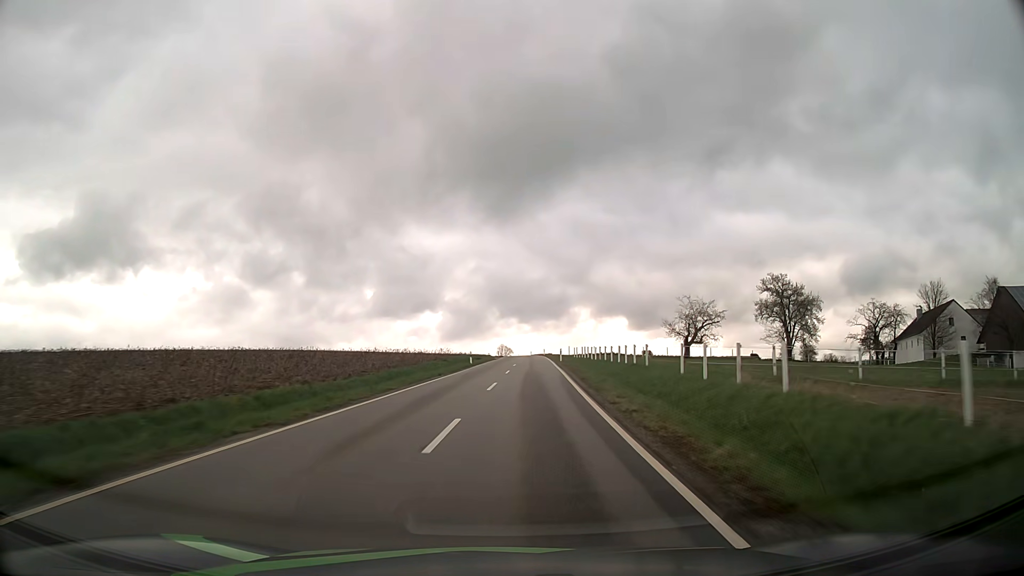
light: Day
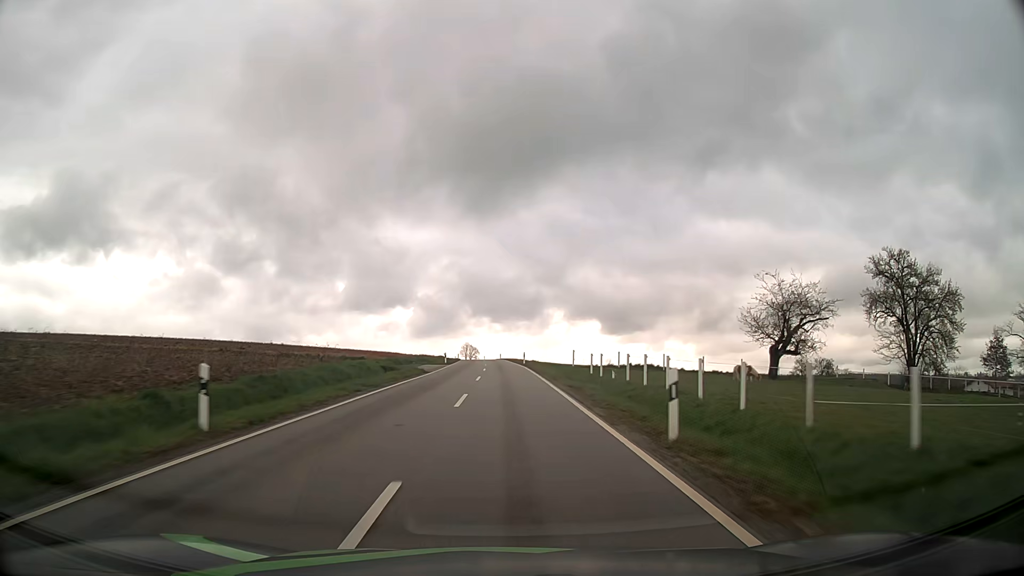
(+1.4, +42.4) m; +3°
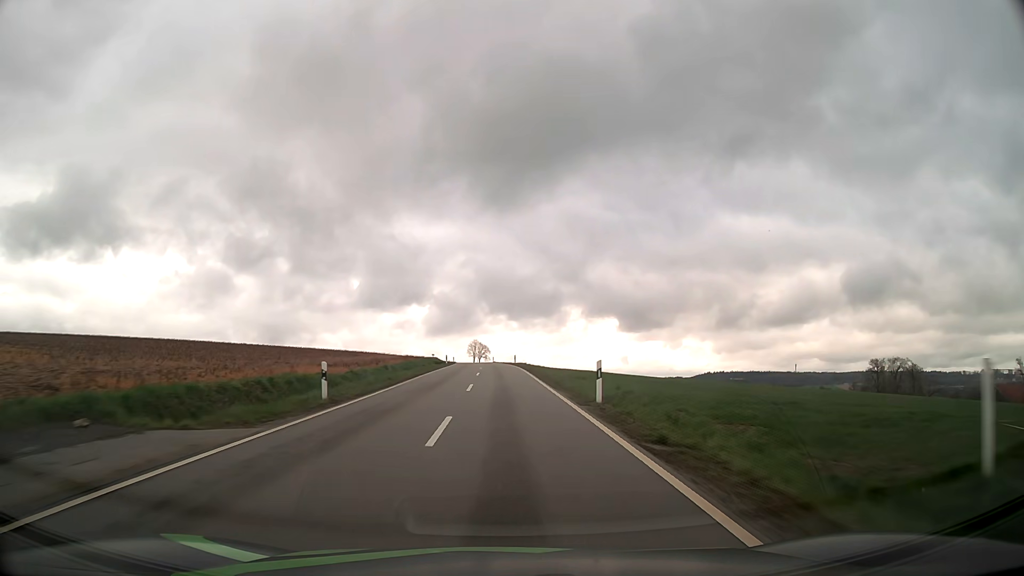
(-0.3, +42.3) m; -1°
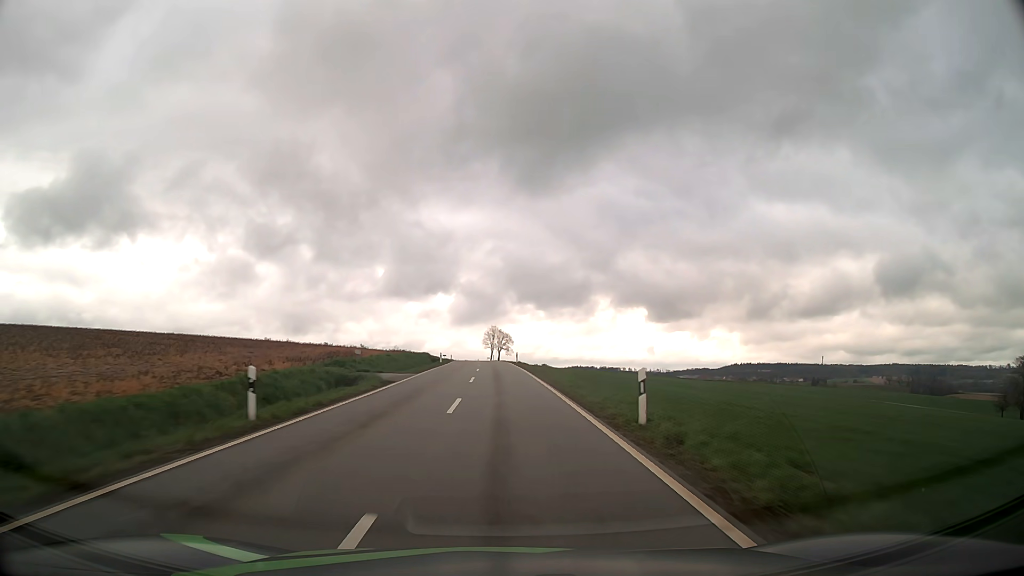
(-1.1, +55.9) m; -2°
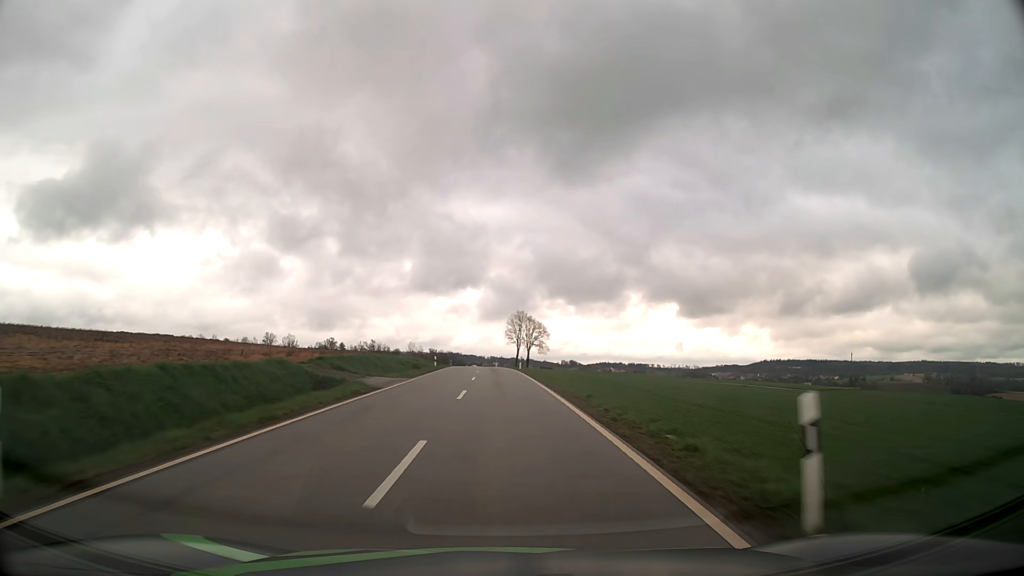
(-1.1, +56.3) m; -2°
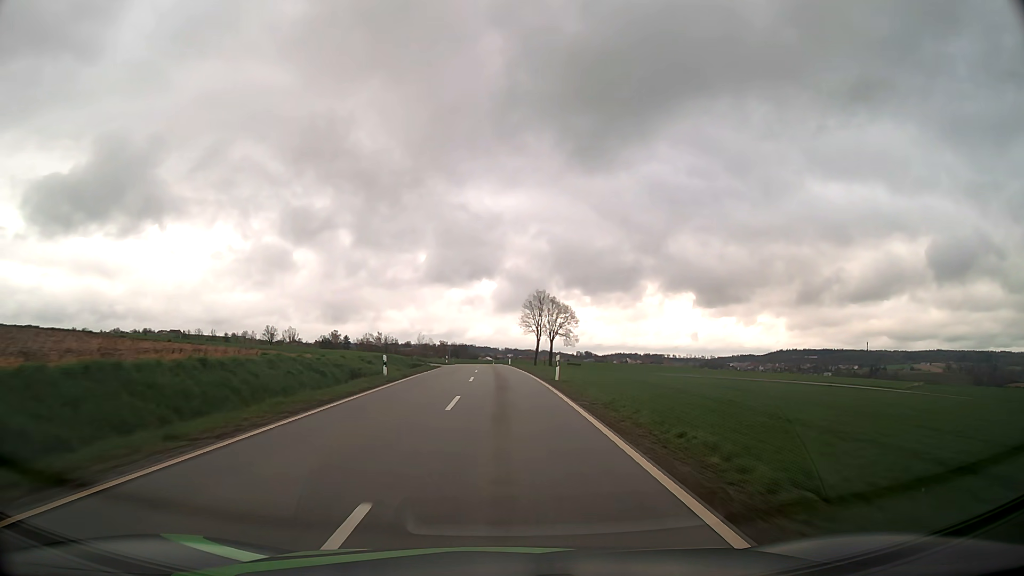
(-0.2, +28.2) m; -1°
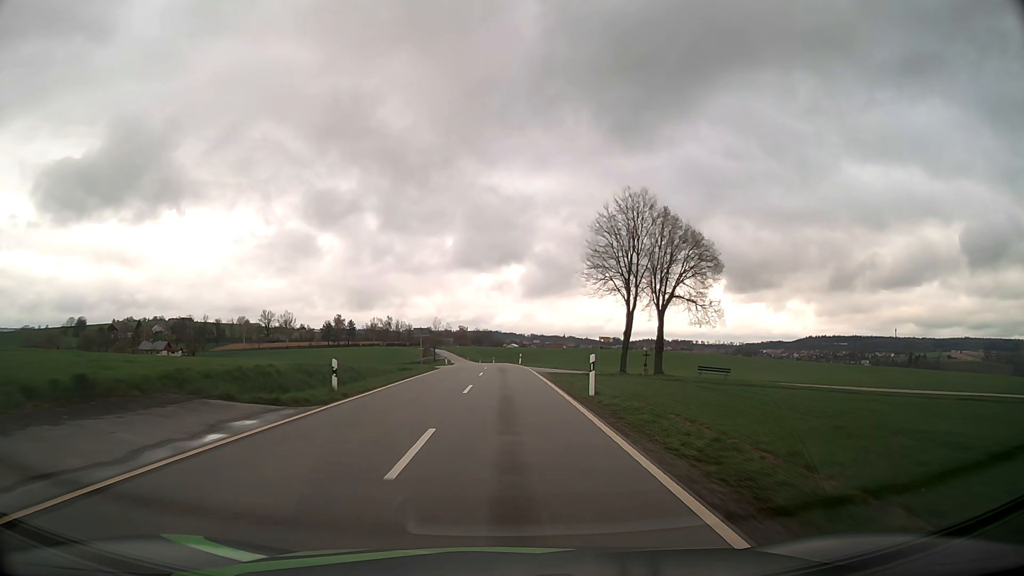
(-1.3, +55.6) m; -2°
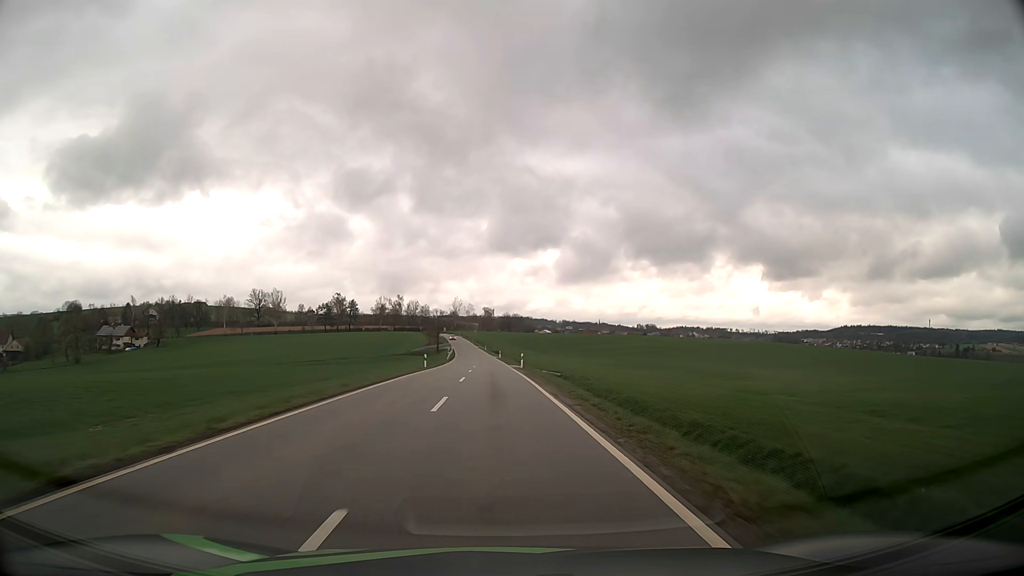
(-1.0, +65.9) m; -2°
(0, +10) (0, +20) (-1, +30) (-1, +40) (-1, +50) (-2, +60) (-2, +70) (-2, +80) (-3, +90) (-3, +100) m
